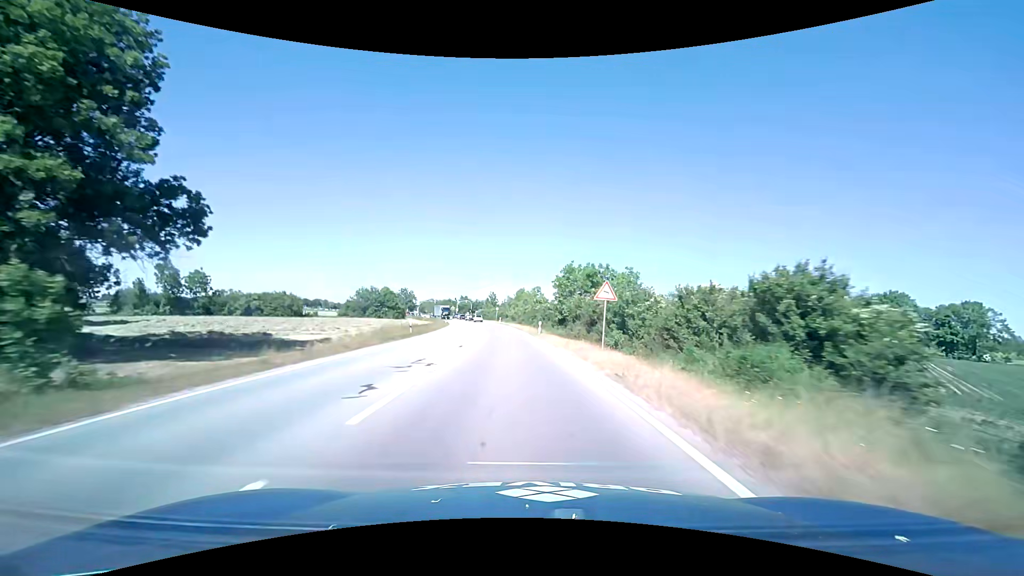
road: primary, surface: asphalt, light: Day
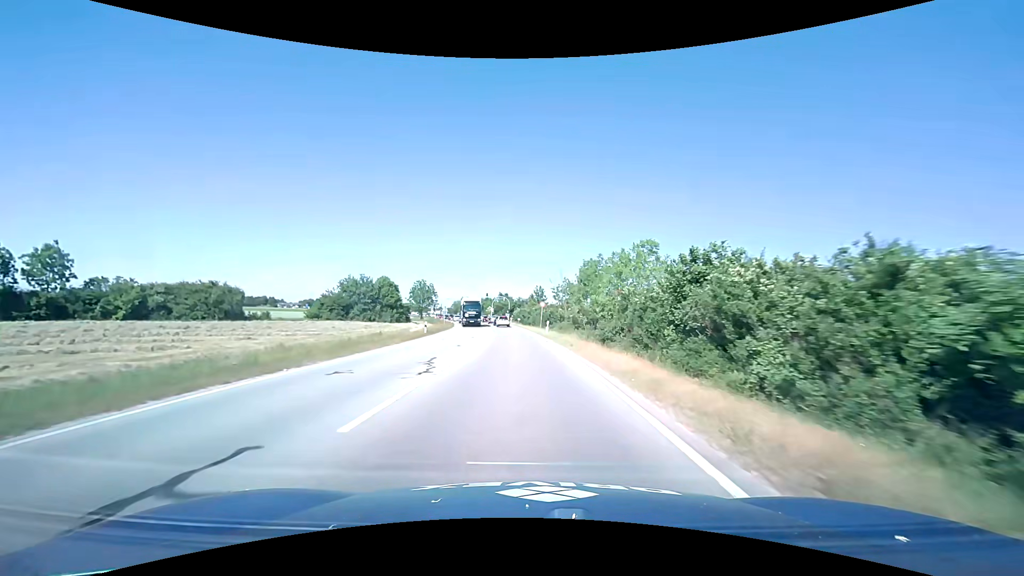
(-2.3, +48.0) m; -6°
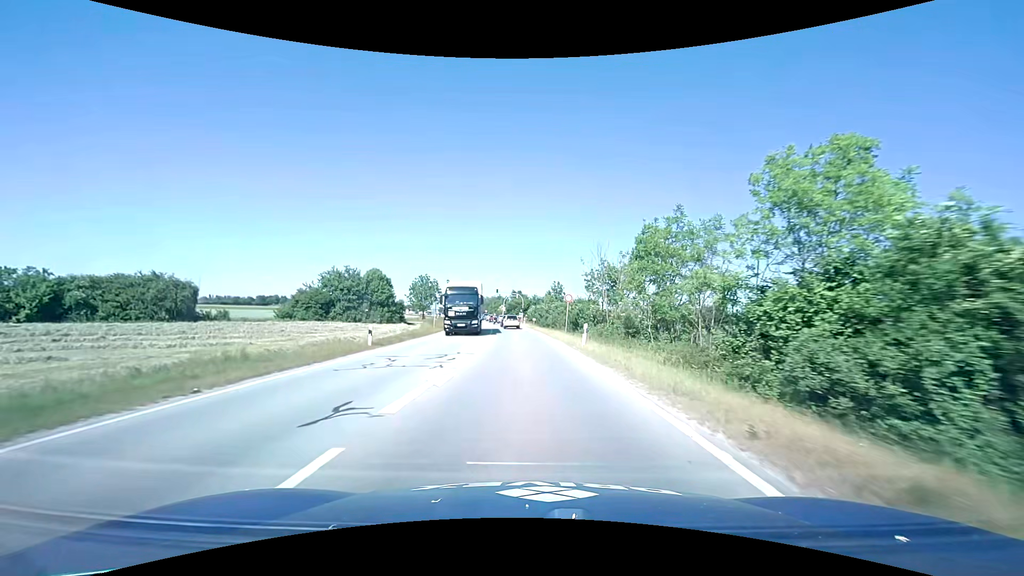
(-0.2, +16.5) m; -2°
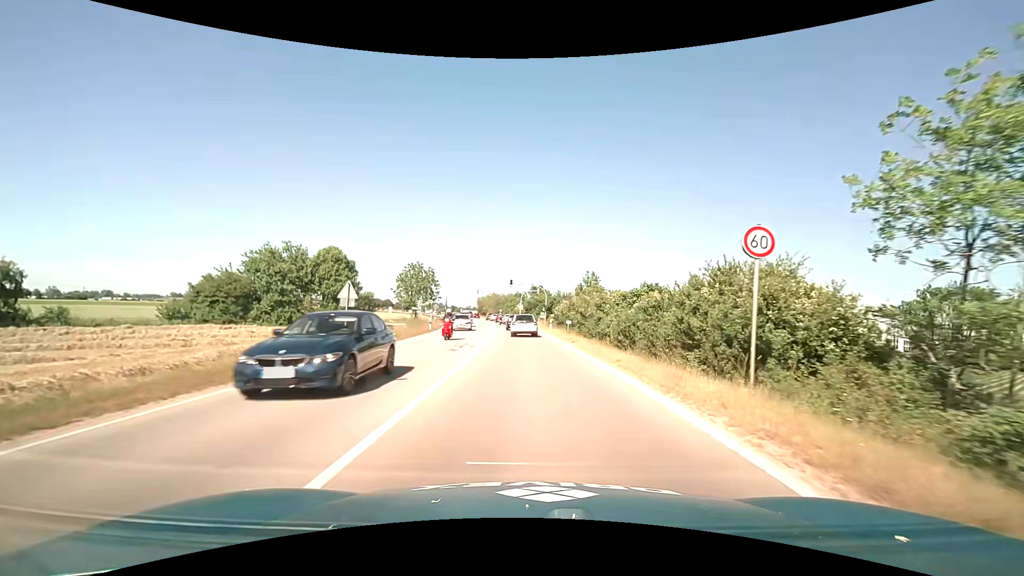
(-0.6, +28.0) m; -2°
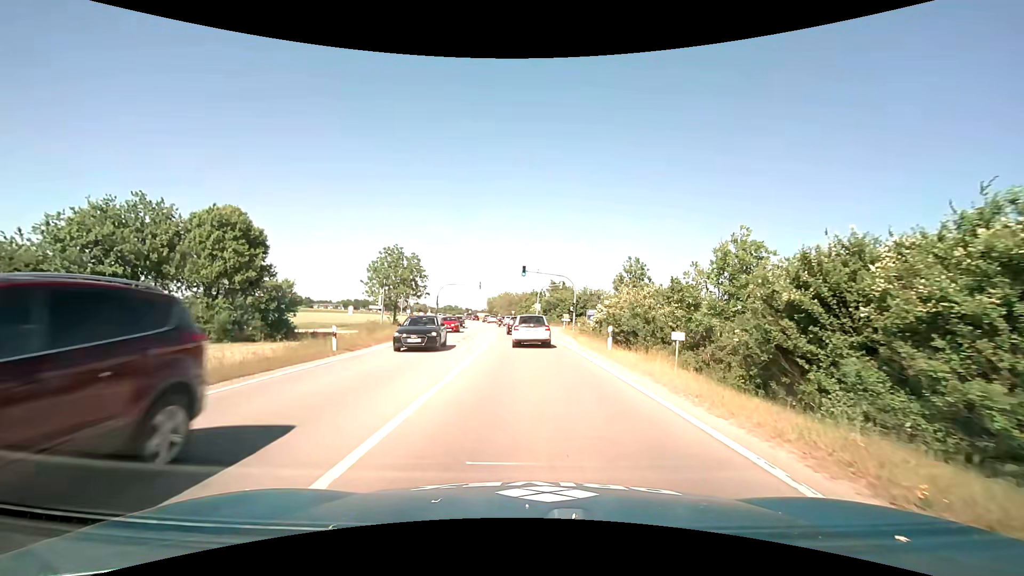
(-0.6, +24.4) m; -2°
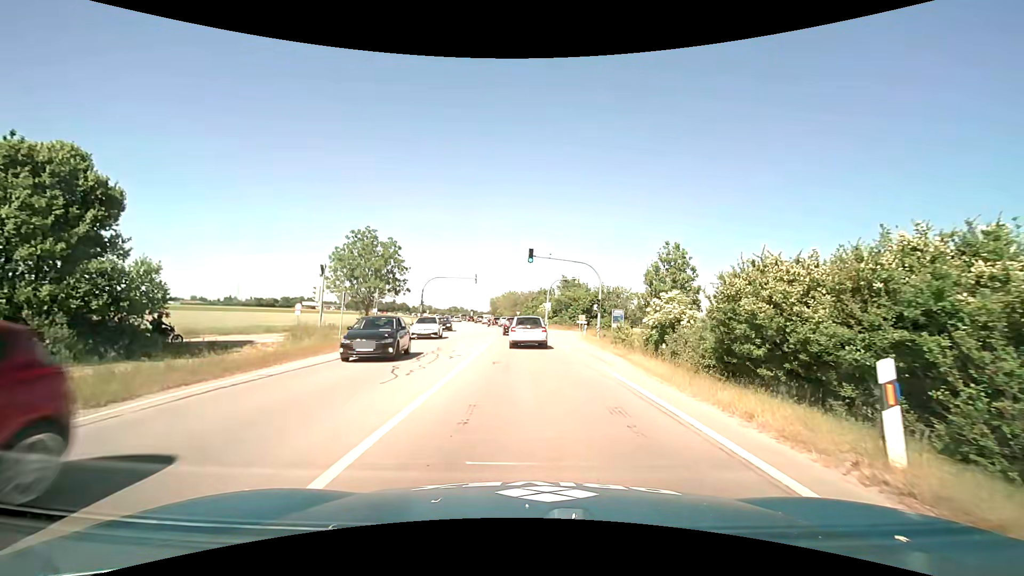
(-0.1, +14.4) m; -1°
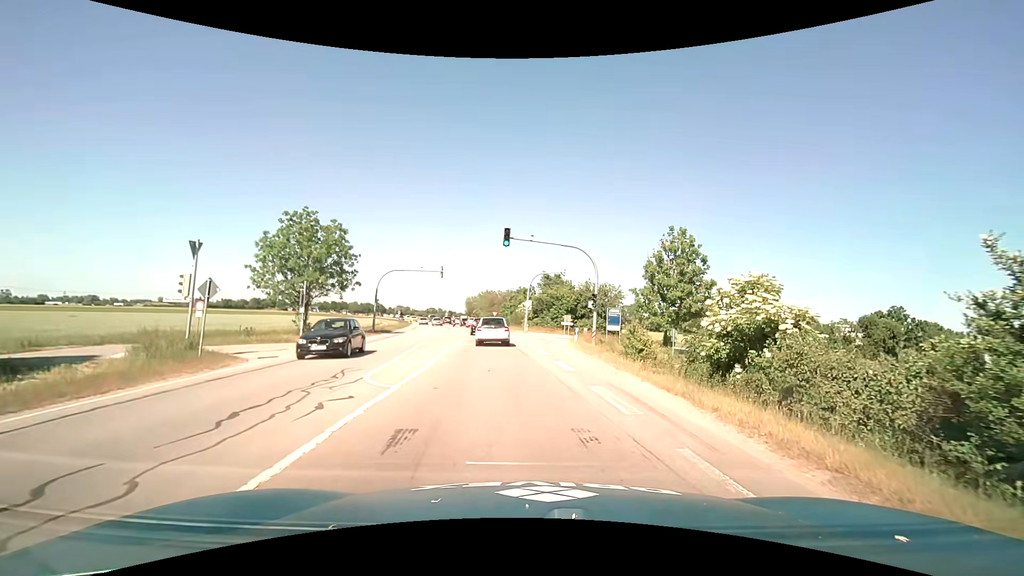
(+0.2, +9.3) m; +3°
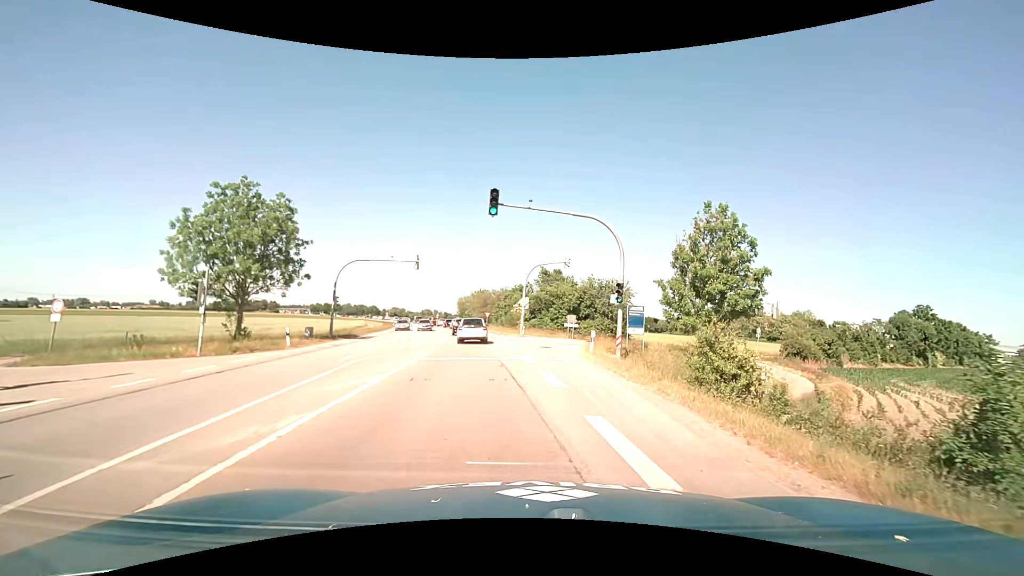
(0.0, +9.4) m; +1°
(0, +10) (+1, +20) (+1, +30) (+5, +39) (+11, +47) (+18, +54) (+25, +61) (+32, +68) (+39, +76) (+46, +83) m
